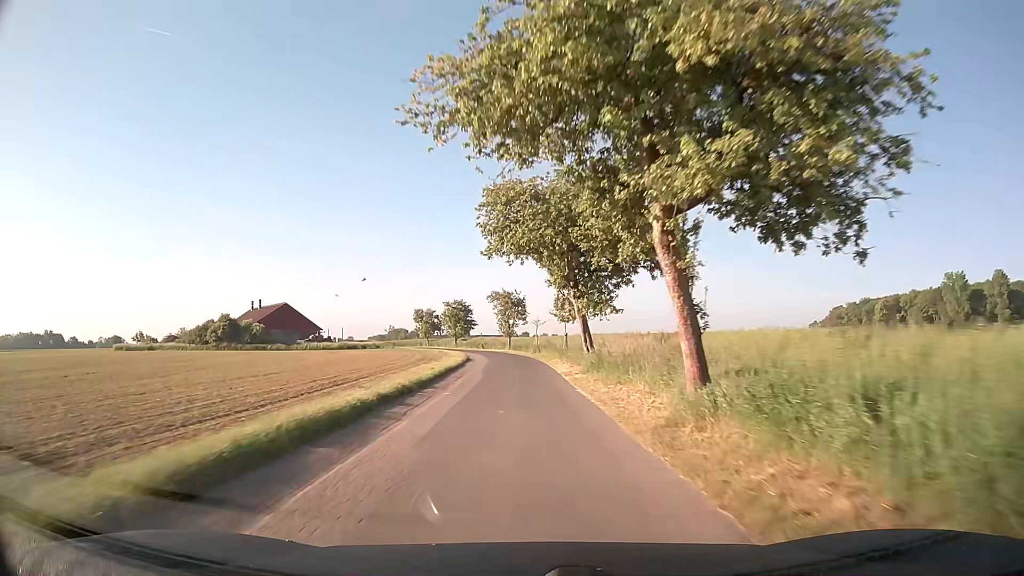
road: unclassified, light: Day
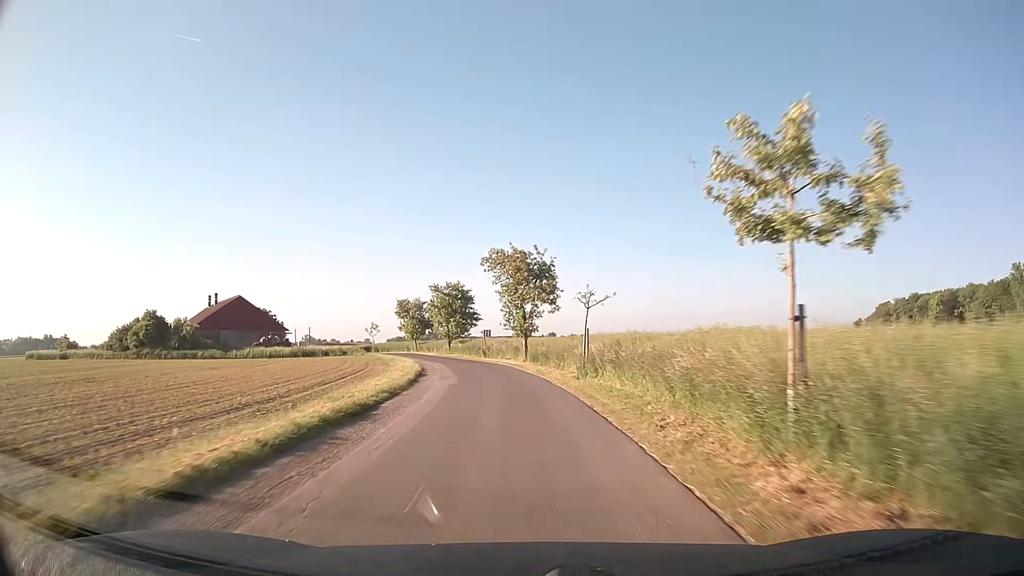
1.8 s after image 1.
(-0.3, +33.2) m; -2°
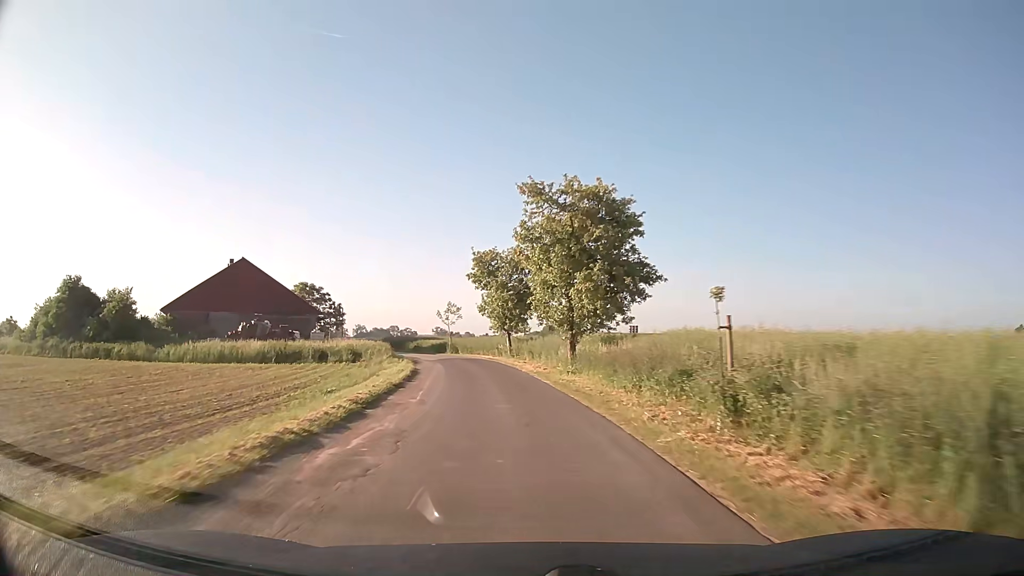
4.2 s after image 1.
(-4.0, +42.0) m; -11°
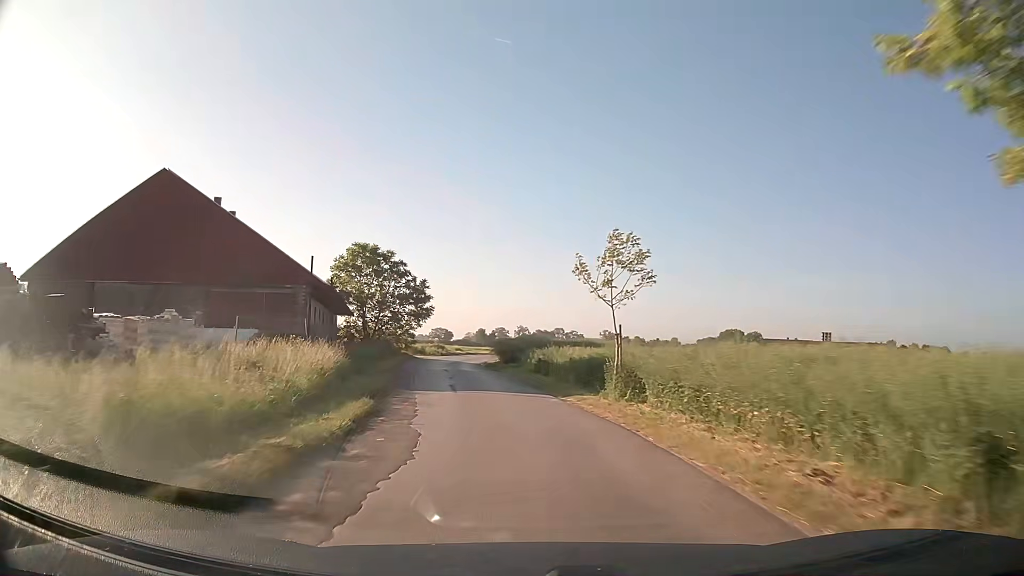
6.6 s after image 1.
(-4.5, +38.5) m; -15°
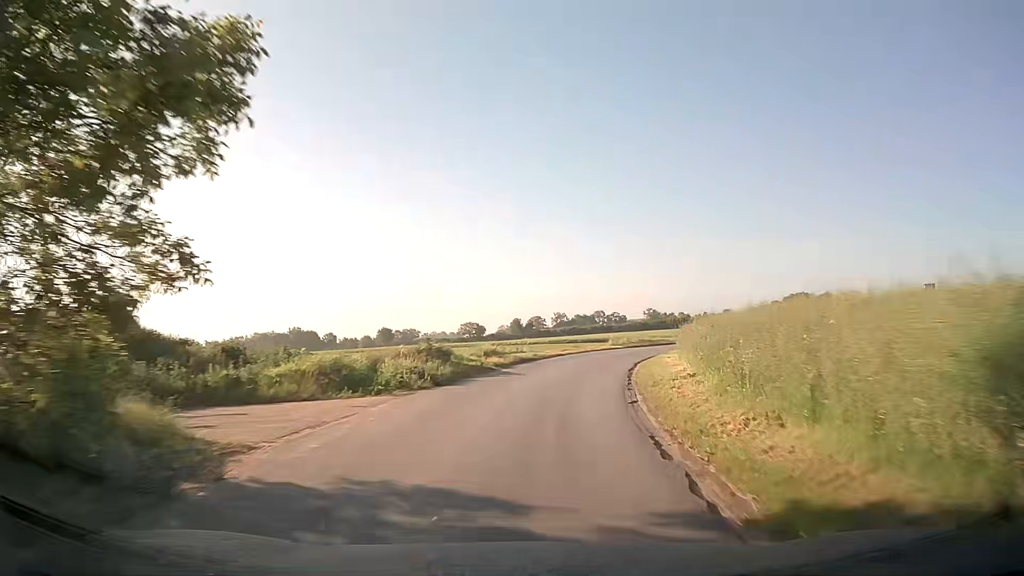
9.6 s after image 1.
(-4.5, +46.9) m; -3°
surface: asphalt
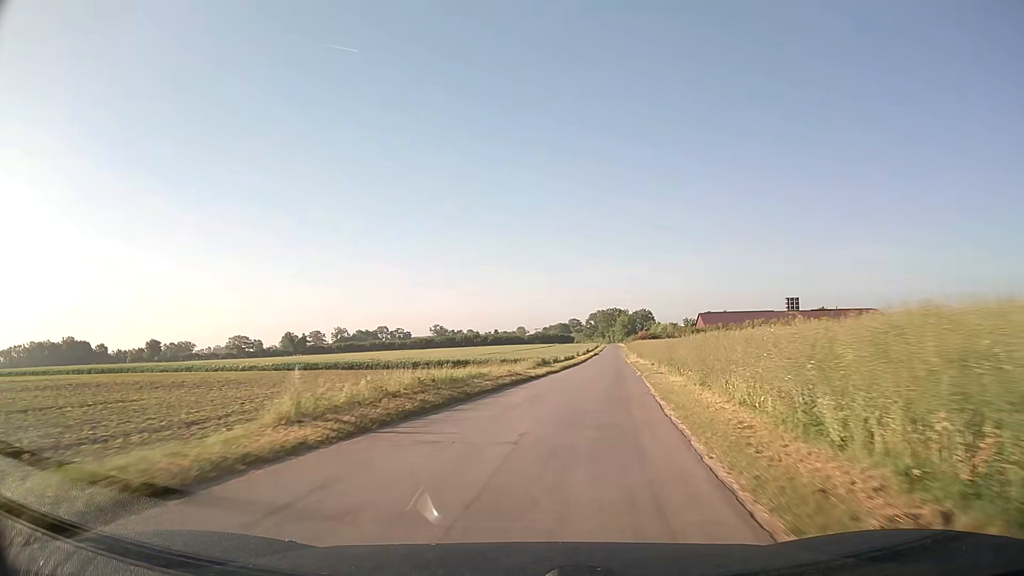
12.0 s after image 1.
(+6.1, +38.5) m; +18°
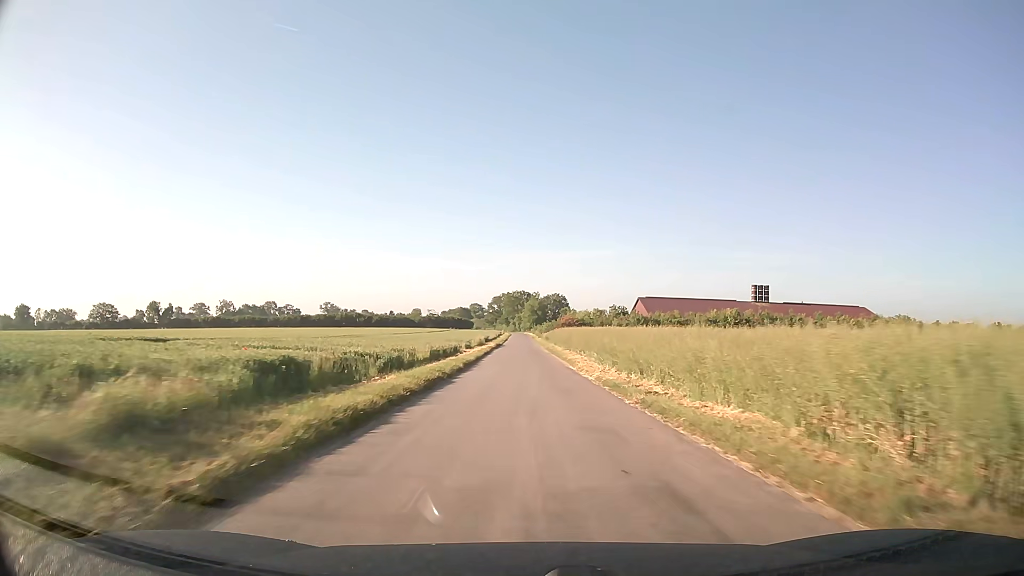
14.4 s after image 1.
(+3.7, +41.5) m; +8°
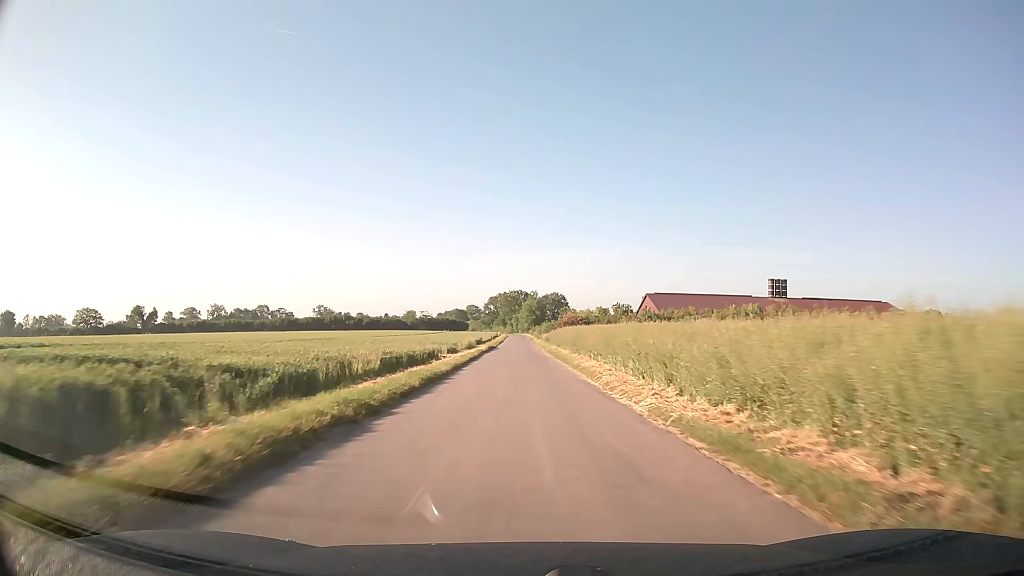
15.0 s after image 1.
(+0.1, +11.0) m; 0°
(0, +10) (0, +20) (0, +30) (0, +40) (-1, +50) (-1, +60) (-1, +70) (-1, +80) (-1, +90) (-1, +100) m
